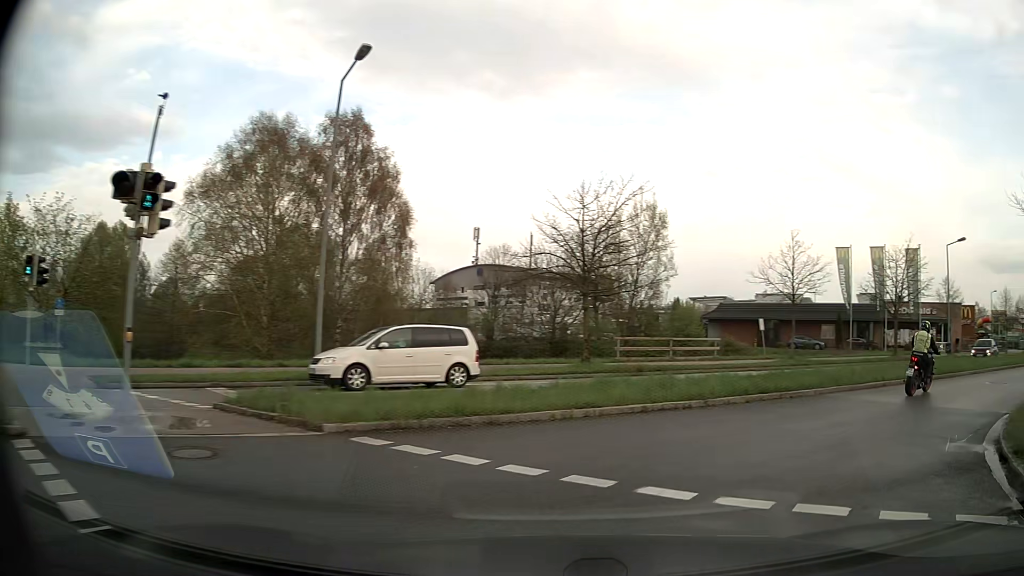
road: secondary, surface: asphalt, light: Day
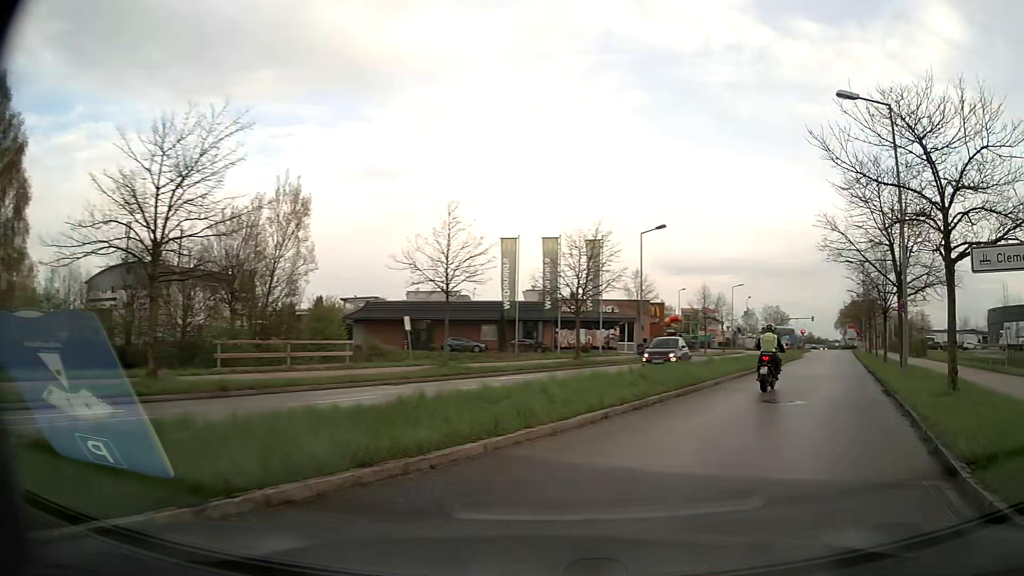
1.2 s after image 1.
(+2.2, +7.6) m; +30°
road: residential
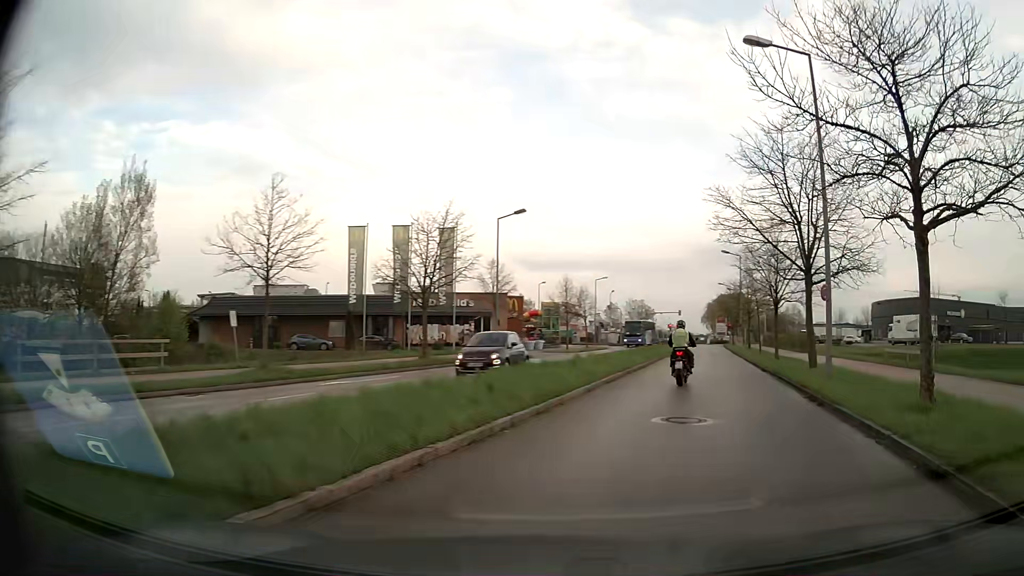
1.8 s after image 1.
(+0.5, +4.4) m; +12°
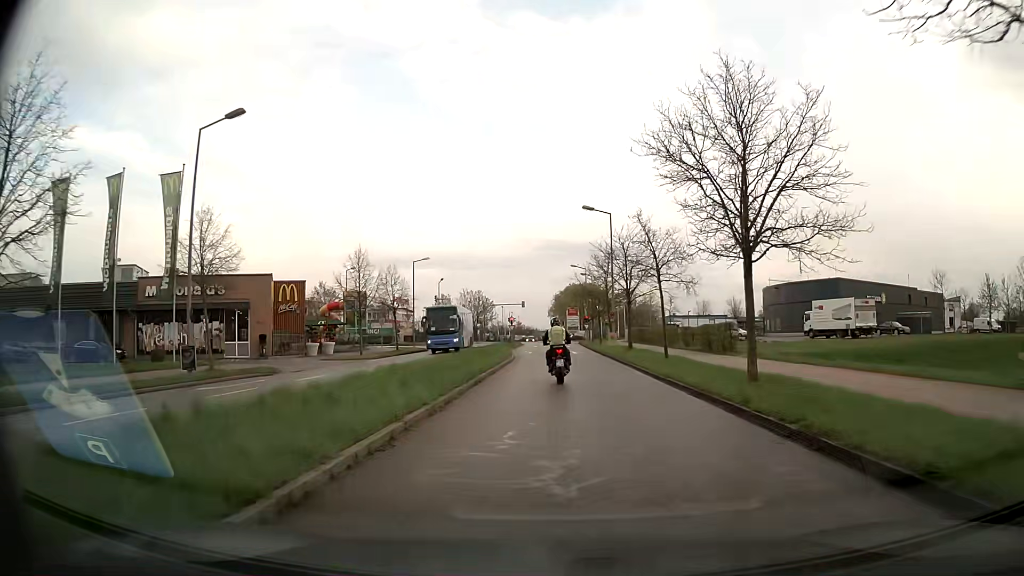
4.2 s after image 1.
(+3.8, +20.3) m; +14°
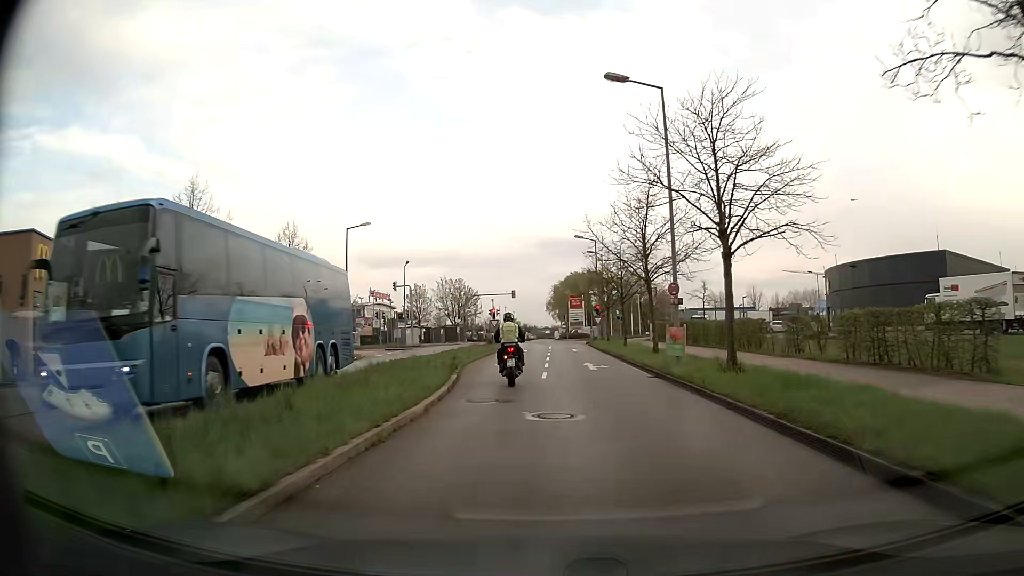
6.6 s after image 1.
(+0.3, +22.6) m; 0°
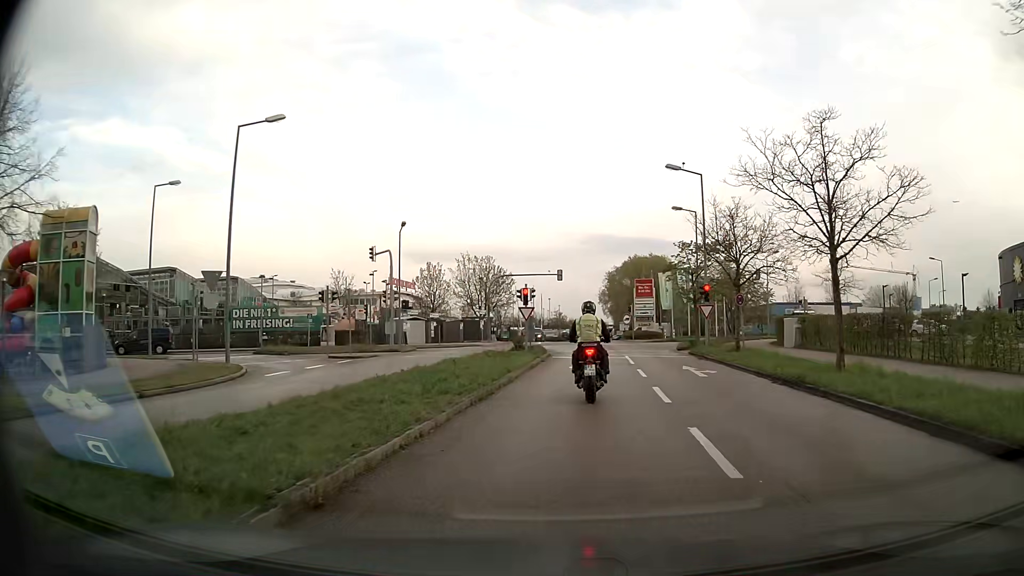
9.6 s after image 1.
(-1.3, +24.6) m; -4°
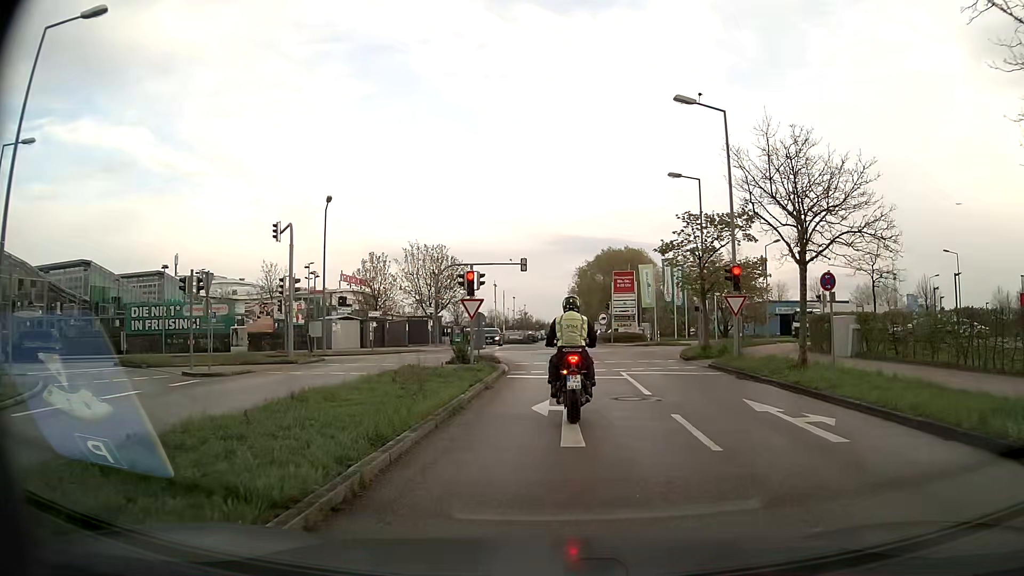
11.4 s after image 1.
(+0.2, +10.4) m; +3°
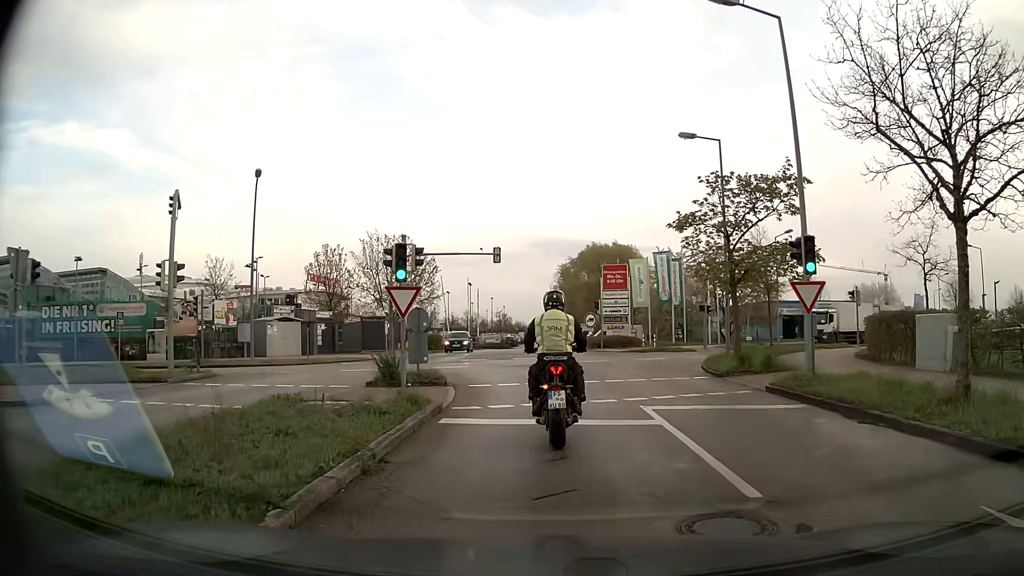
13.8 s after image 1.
(+0.1, +8.0) m; +1°
(0, +10) (0, +20) (-5, +28) (-15, +28) (-24, +24) (-33, +19) (-42, +15) (-51, +10) (-60, +6) (-70, +3) m
